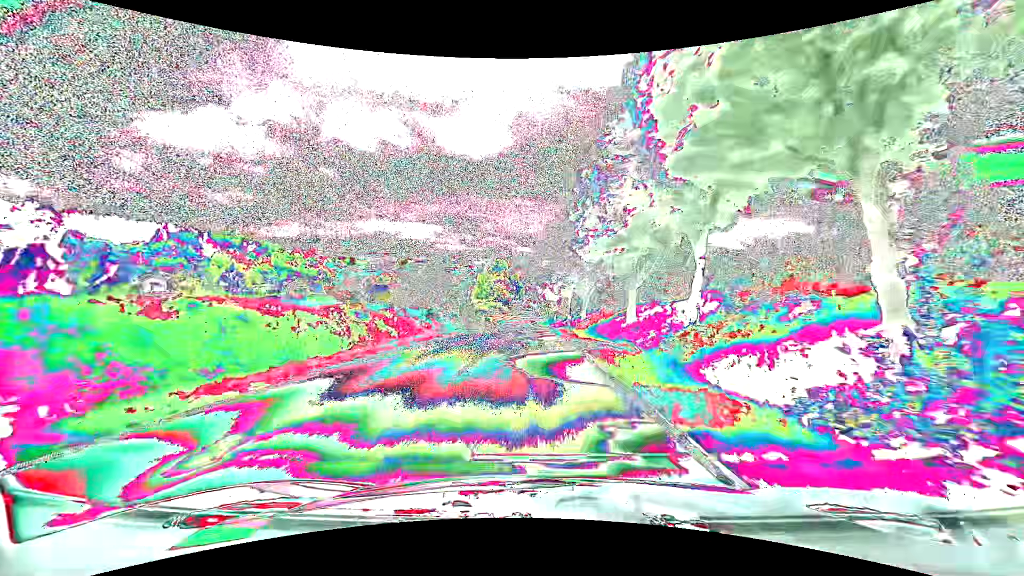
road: tertiary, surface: asphalt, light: Day
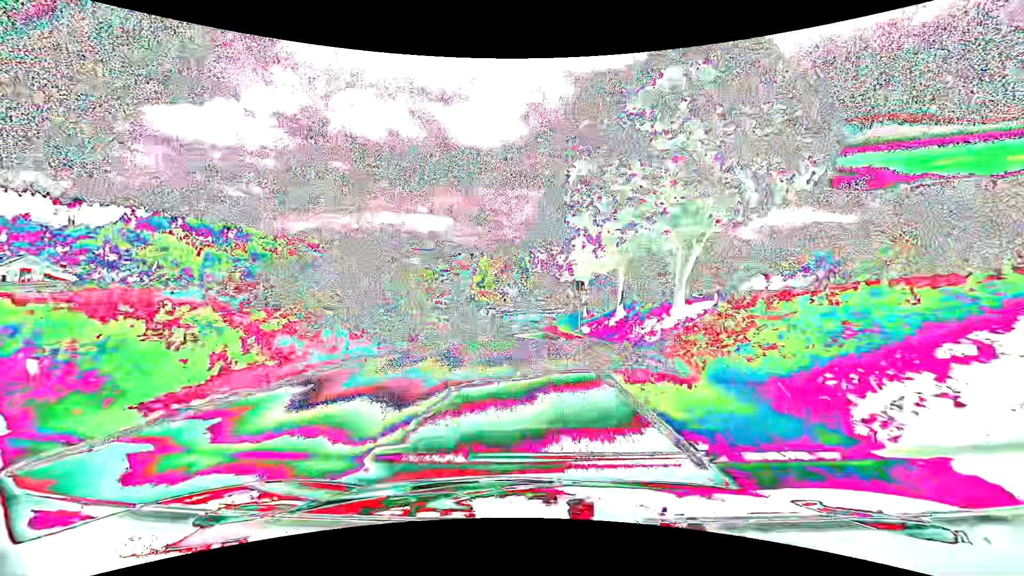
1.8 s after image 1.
(-0.1, +34.2) m; -1°
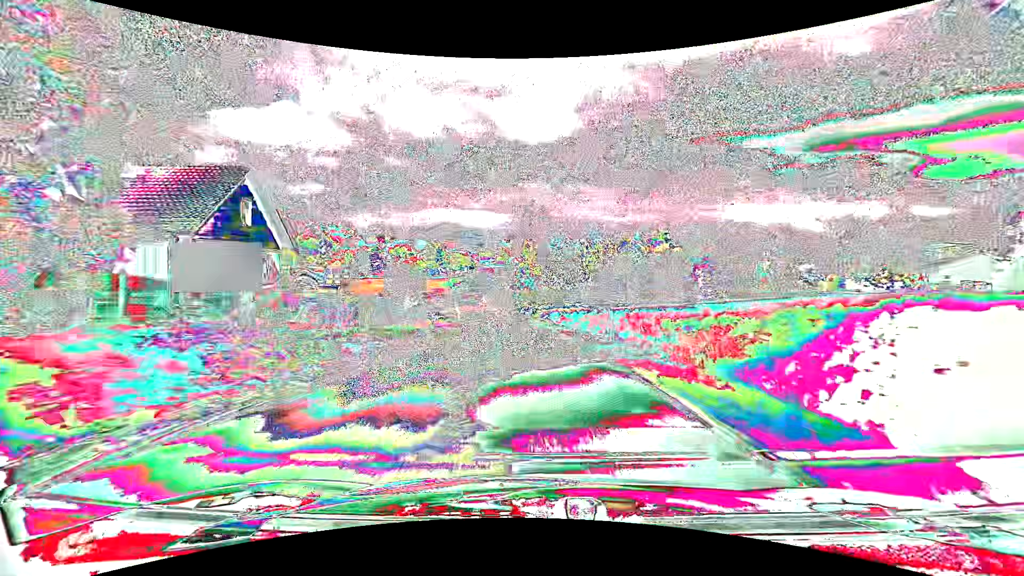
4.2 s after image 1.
(-2.4, +44.4) m; -6°
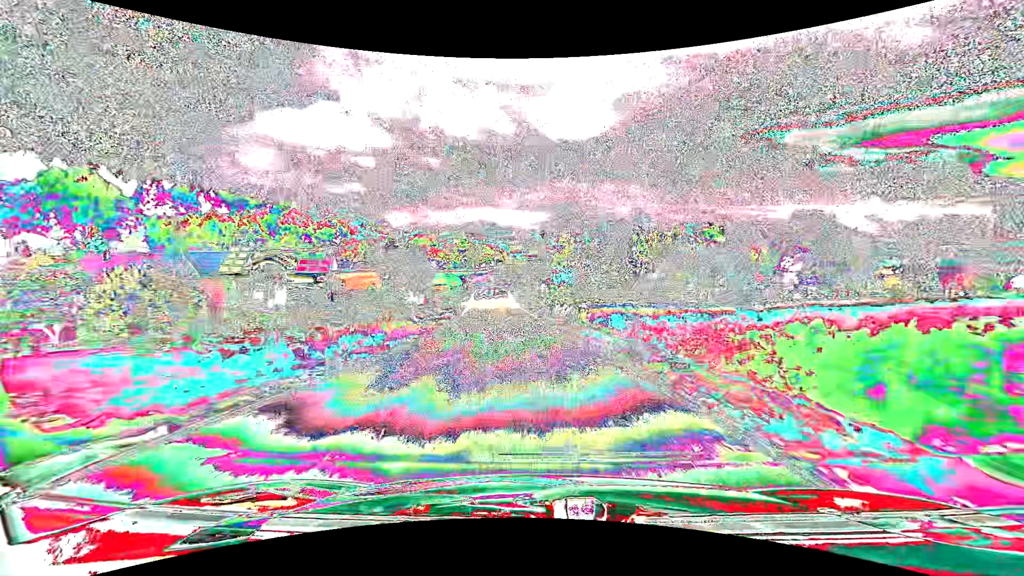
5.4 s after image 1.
(-0.9, +22.4) m; -4°
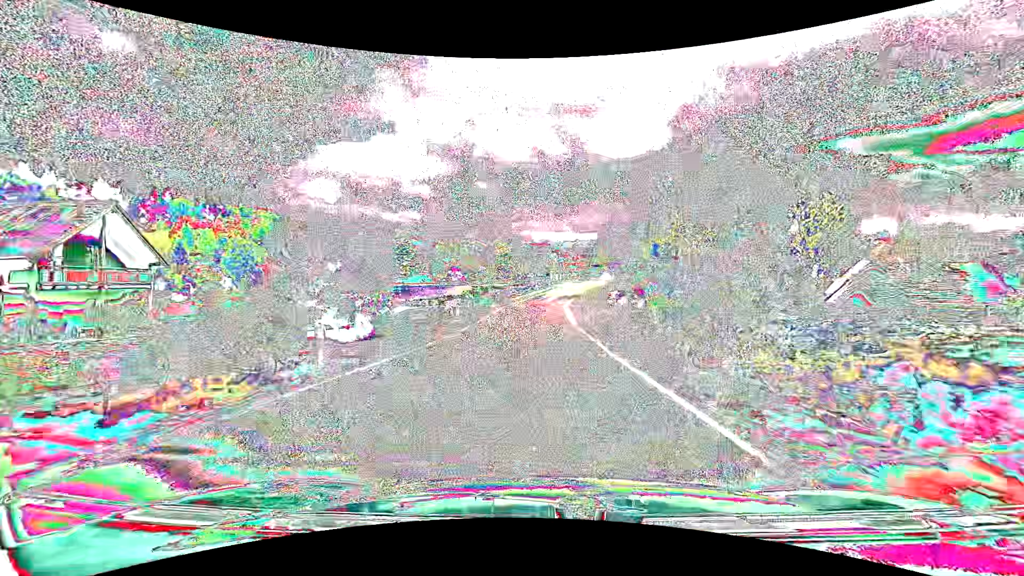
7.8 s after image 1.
(-2.4, +45.0) m; -6°
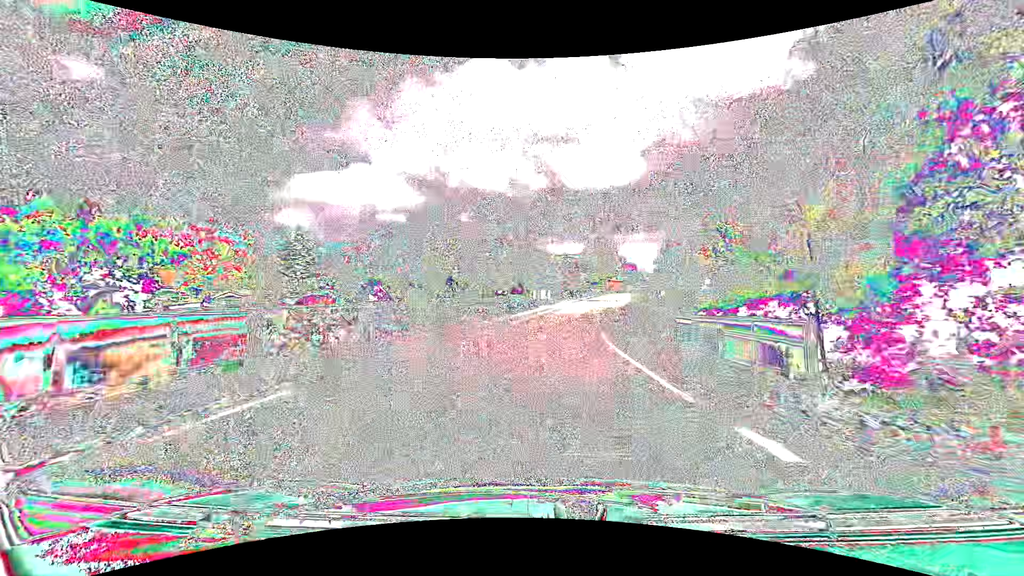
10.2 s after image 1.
(-0.1, +43.1) m; +2°
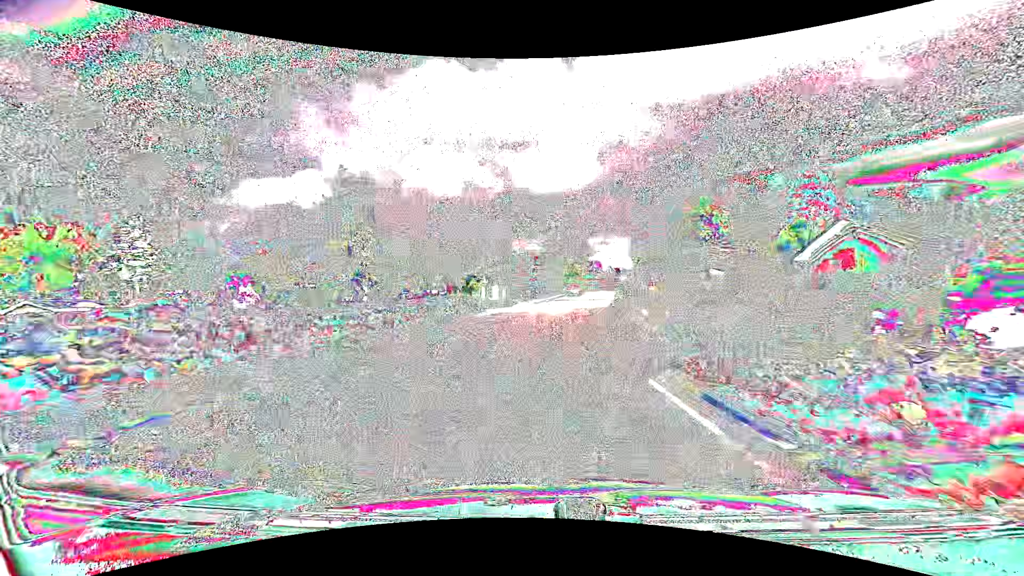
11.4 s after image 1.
(+0.8, +19.8) m; +5°
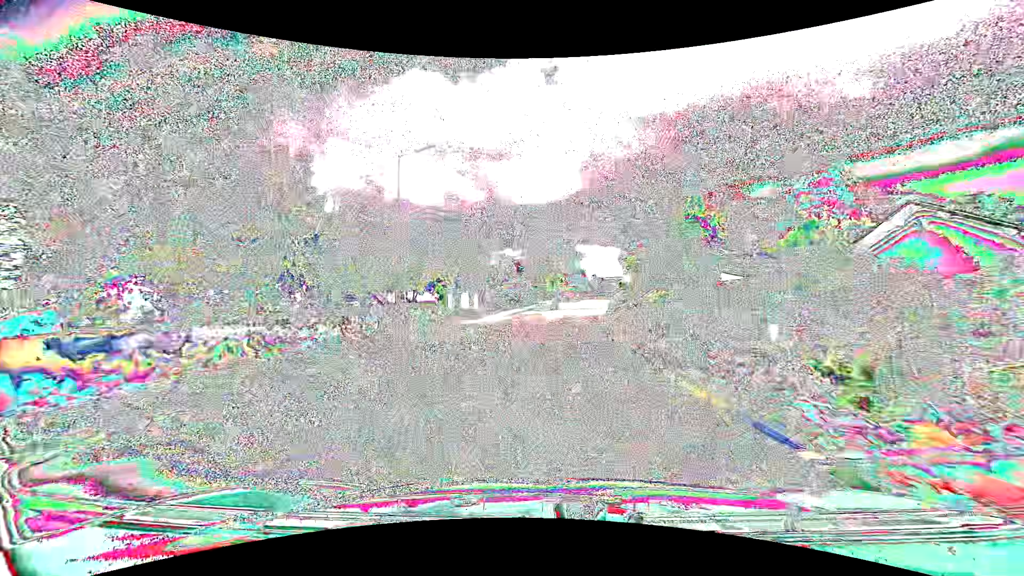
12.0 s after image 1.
(+0.1, +9.5) m; +2°
(0, +10) (+1, +20) (+2, +30) (+3, +40) (+5, +50) (+6, +60) (+8, +69) (+10, +79) (+12, +89) (+14, +99) m
